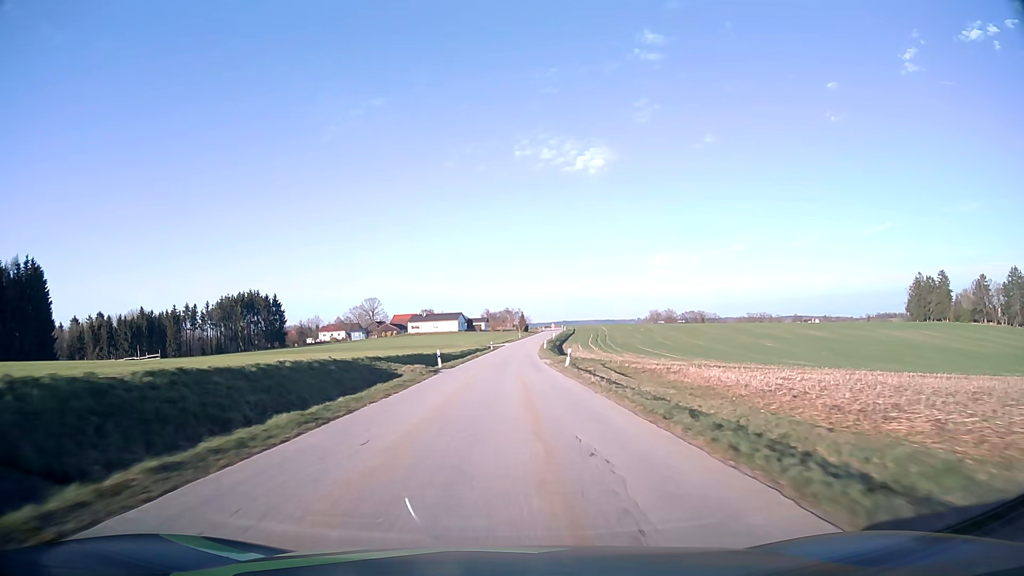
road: tertiary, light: Day
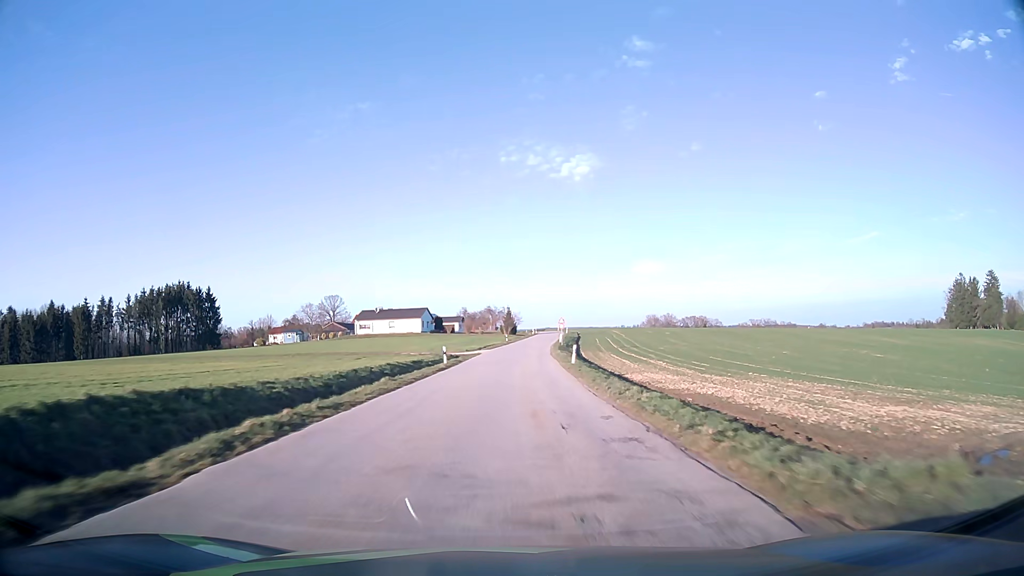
(+0.4, +49.6) m; +1°
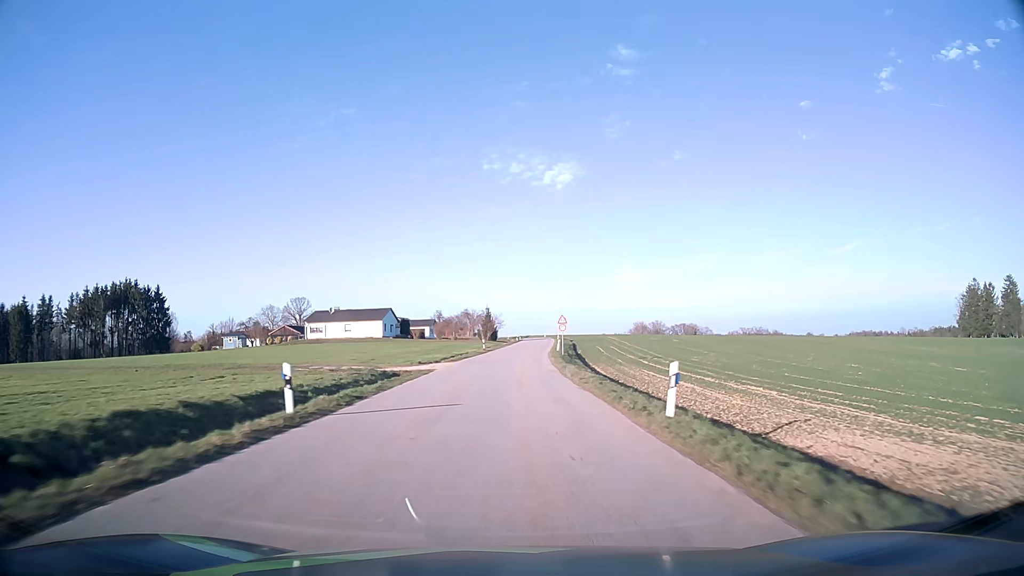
(+0.4, +23.6) m; +2°
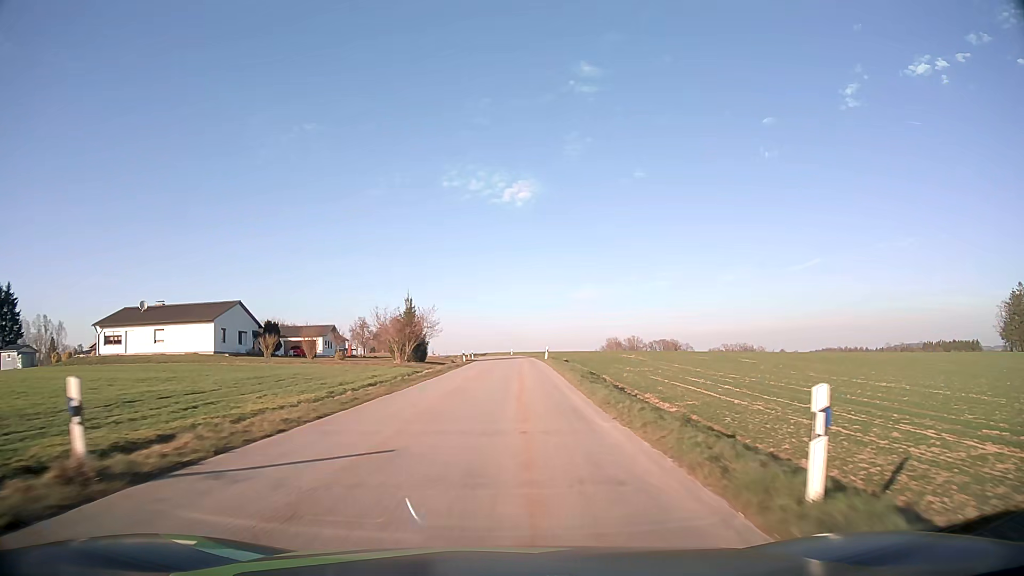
(+1.8, +55.9) m; +4°
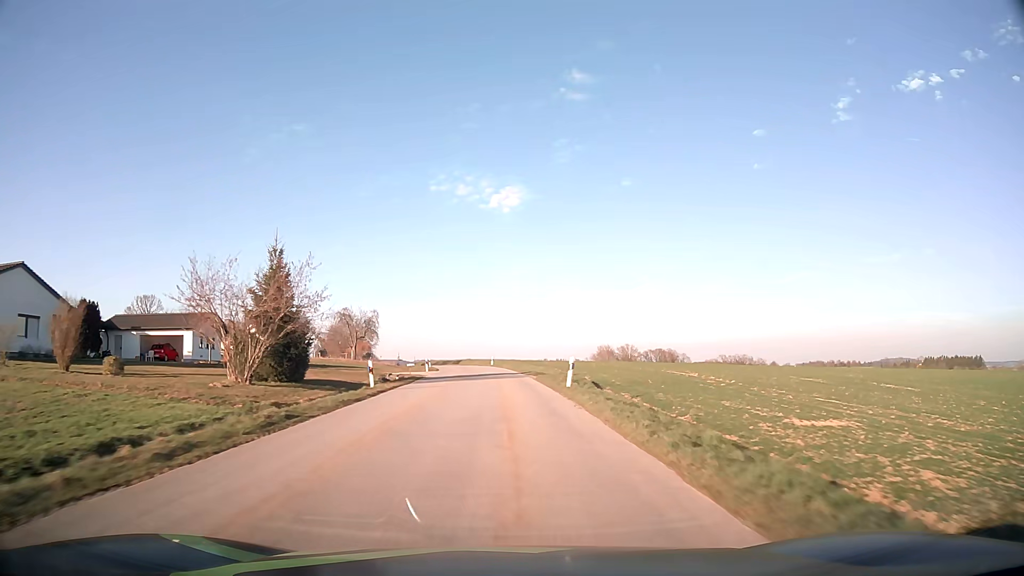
(+0.6, +32.9) m; +1°
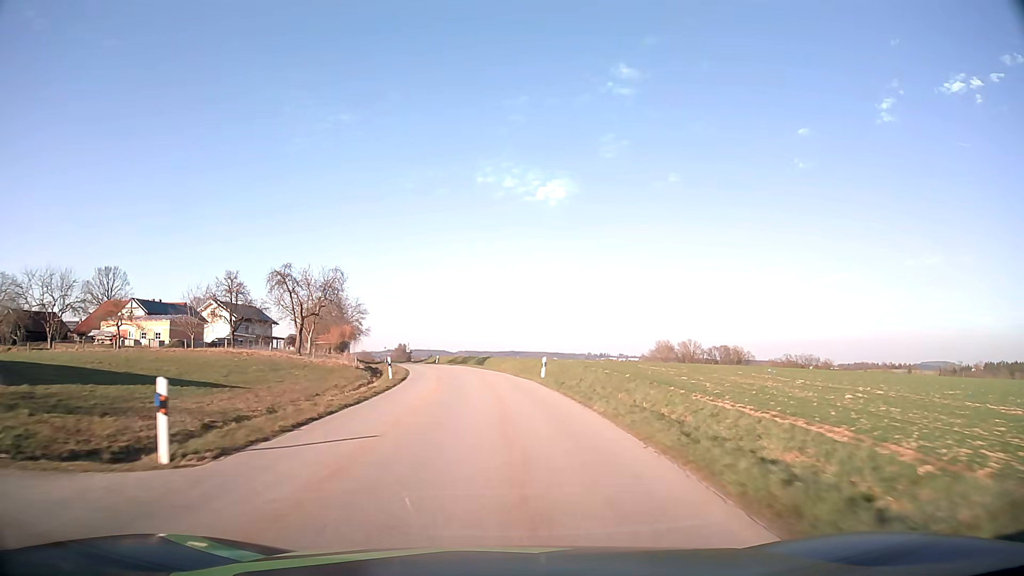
(-1.0, +43.8) m; -4°
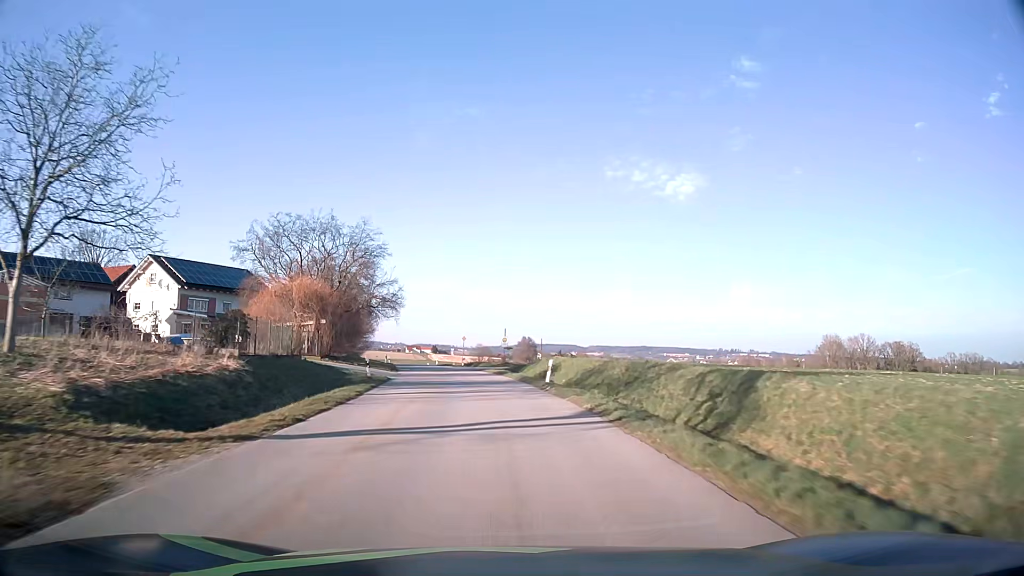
(-4.4, +54.5) m; -11°
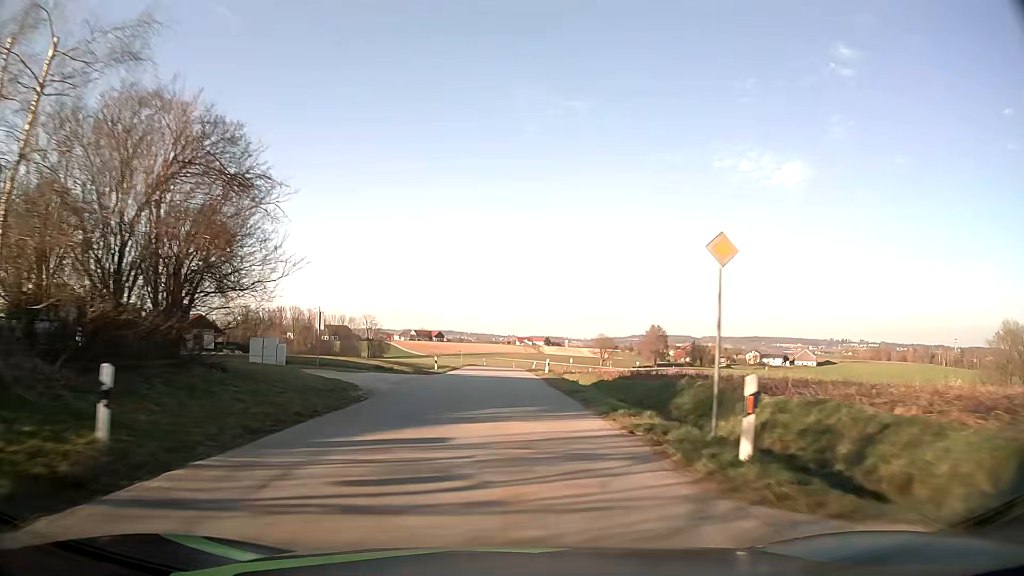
(-5.0, +55.0) m; -10°
(0, +10) (0, +20) (0, +30) (0, +40) (0, +50) (0, +60) (0, +70) (0, +80) (+1, +90) (+2, +100) m
